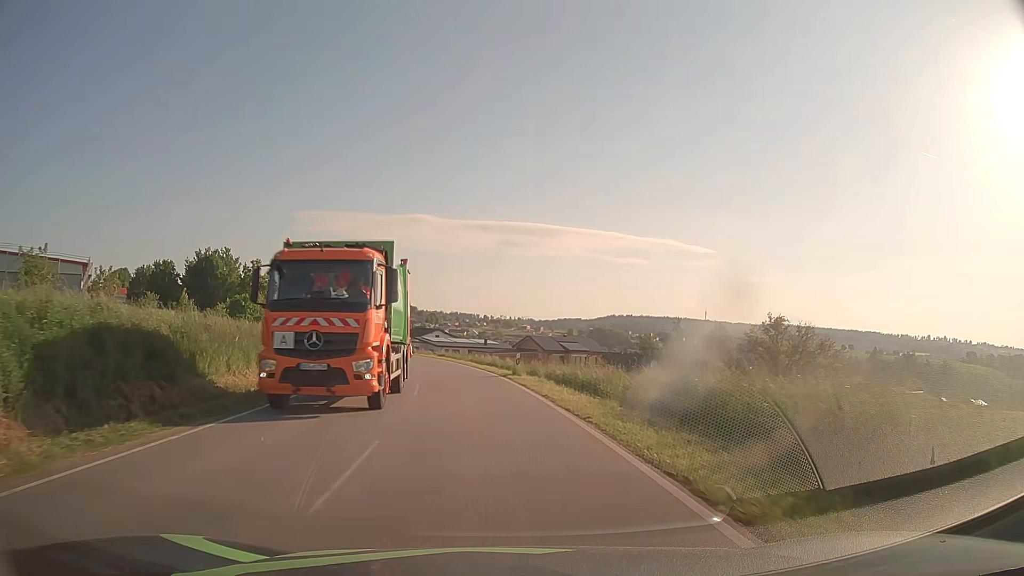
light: Day
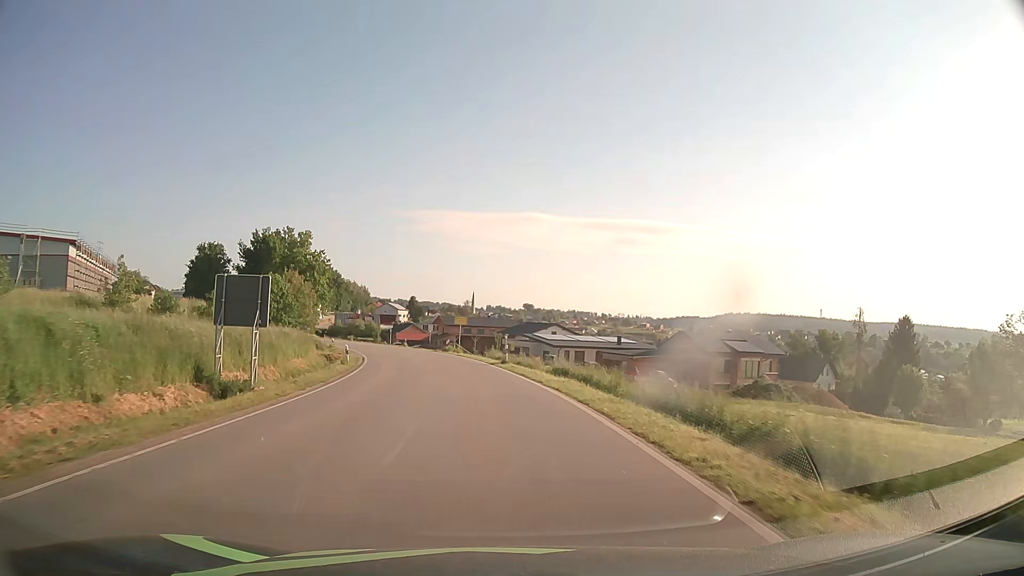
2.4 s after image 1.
(-3.0, +33.9) m; -10°
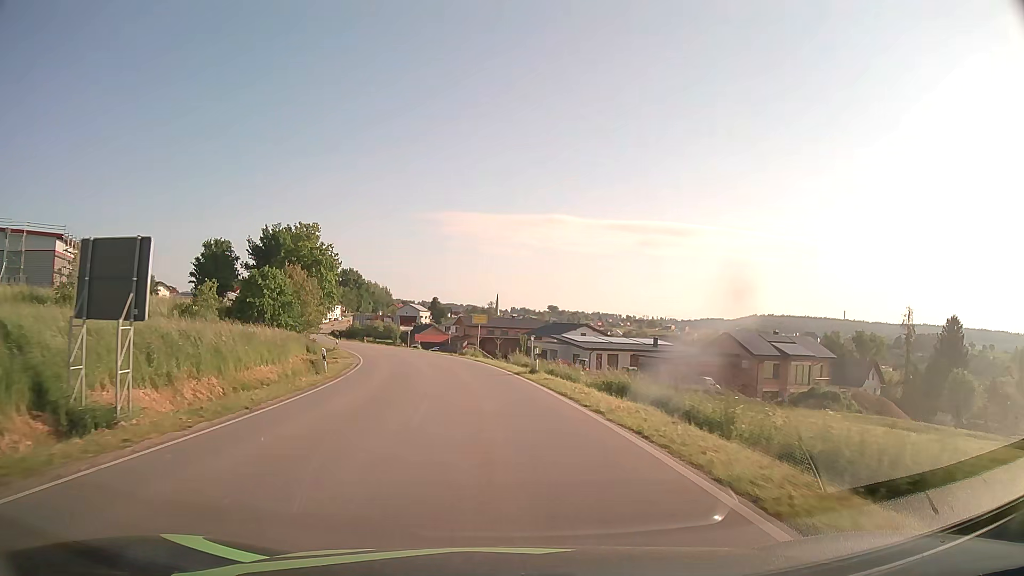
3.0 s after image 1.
(-0.2, +8.3) m; -2°
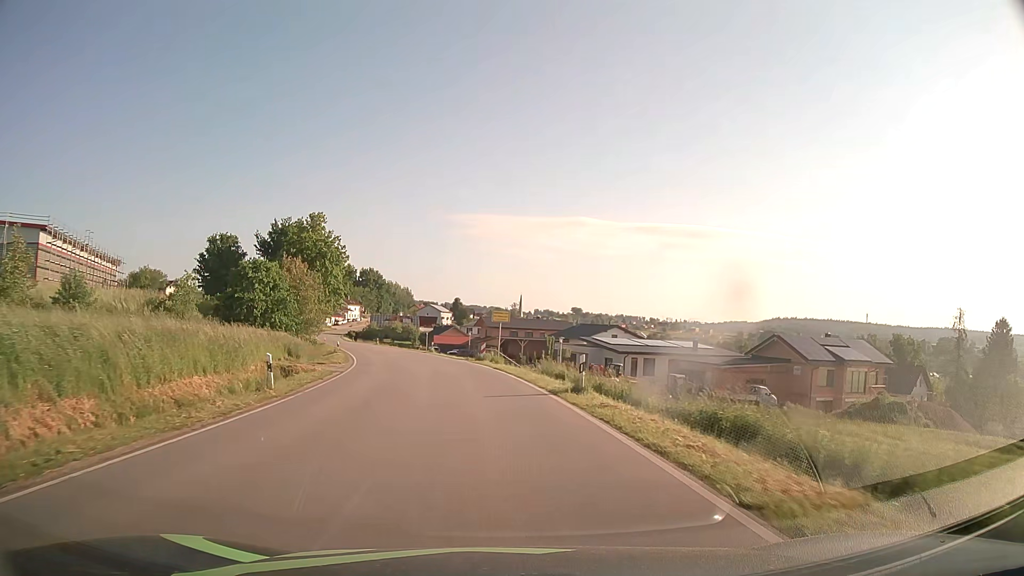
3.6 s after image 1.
(-0.1, +8.2) m; -2°
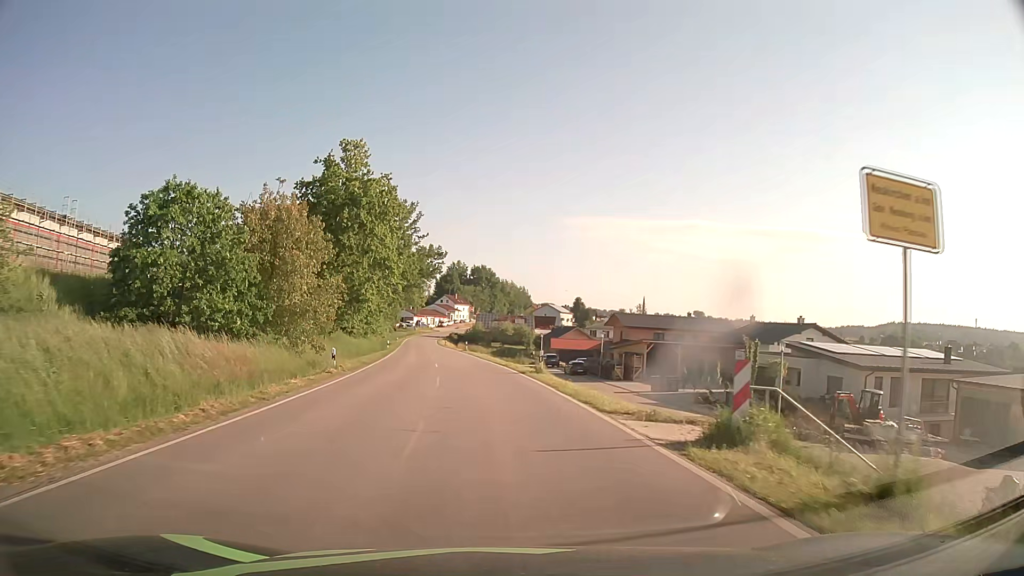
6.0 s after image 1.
(-2.6, +30.9) m; -10°
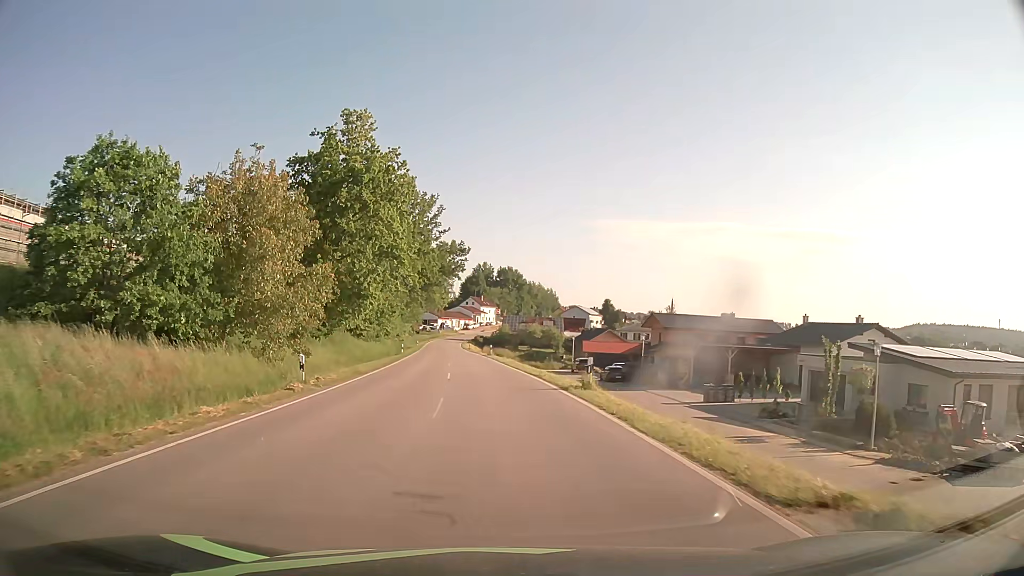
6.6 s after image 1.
(-0.1, +7.4) m; -2°
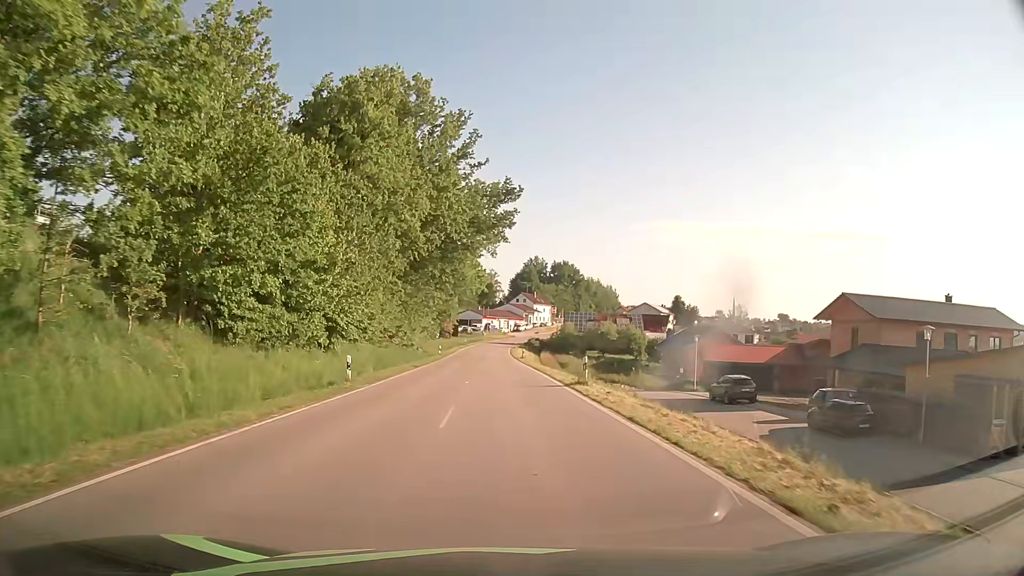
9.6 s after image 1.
(-2.3, +36.6) m; -4°
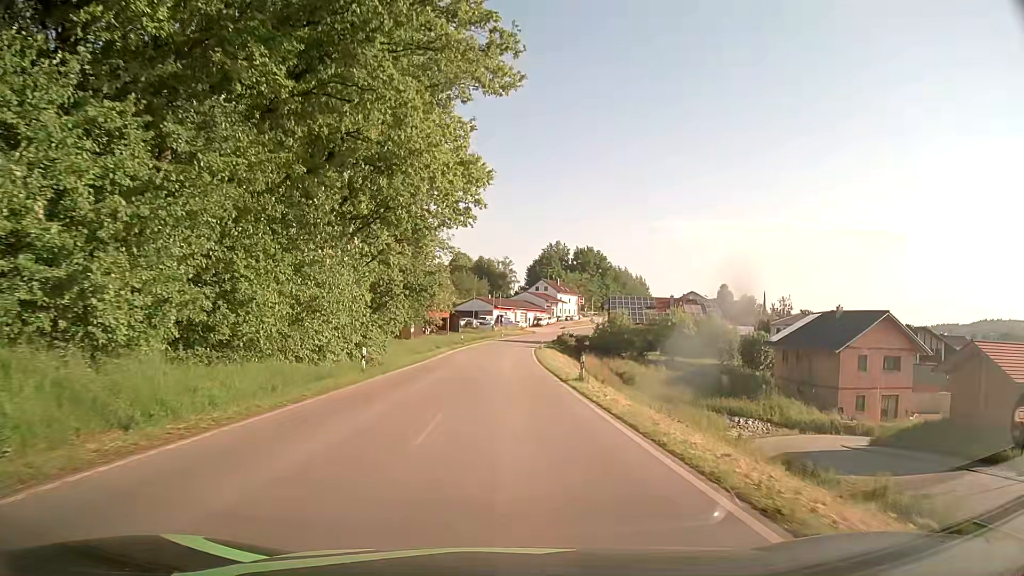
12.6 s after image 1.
(-0.6, +38.2) m; -2°
(0, +10) (0, +20) (0, +30) (0, +40) (+1, +50) (+1, +60) (+1, +70) (+2, +80) (+4, +90) (+5, +100) m
